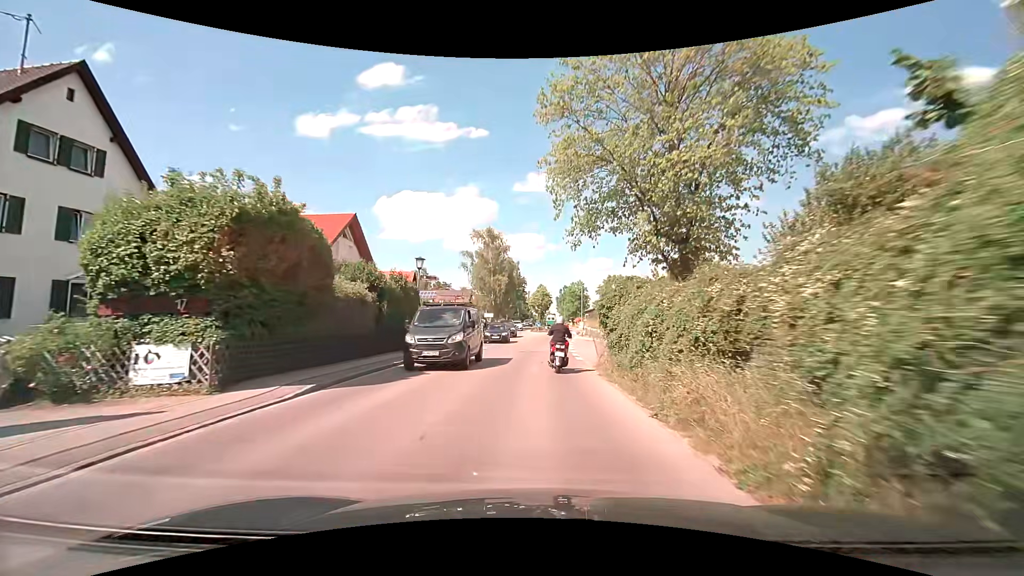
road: secondary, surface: asphalt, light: Day
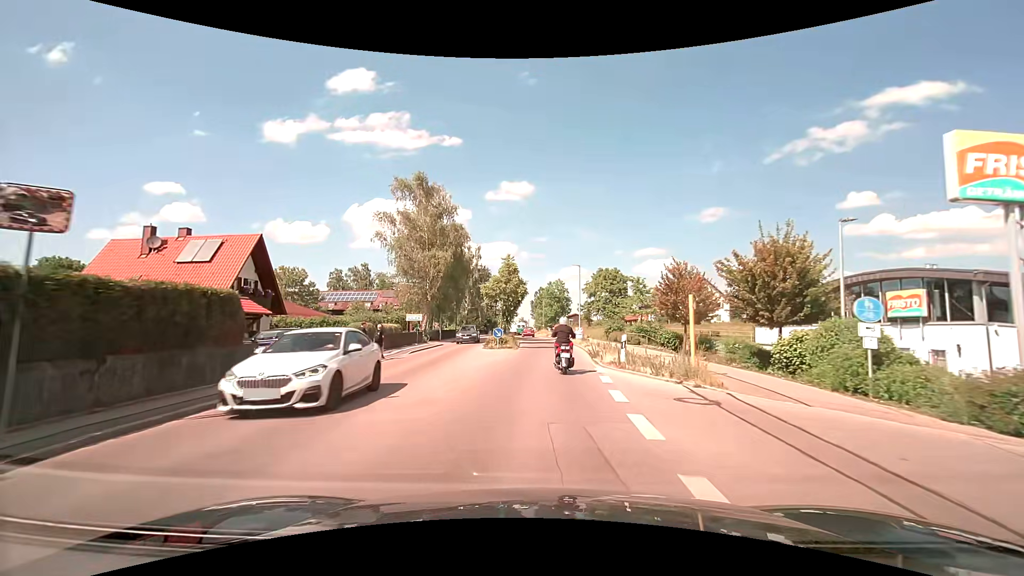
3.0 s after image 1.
(+0.9, +32.2) m; +3°
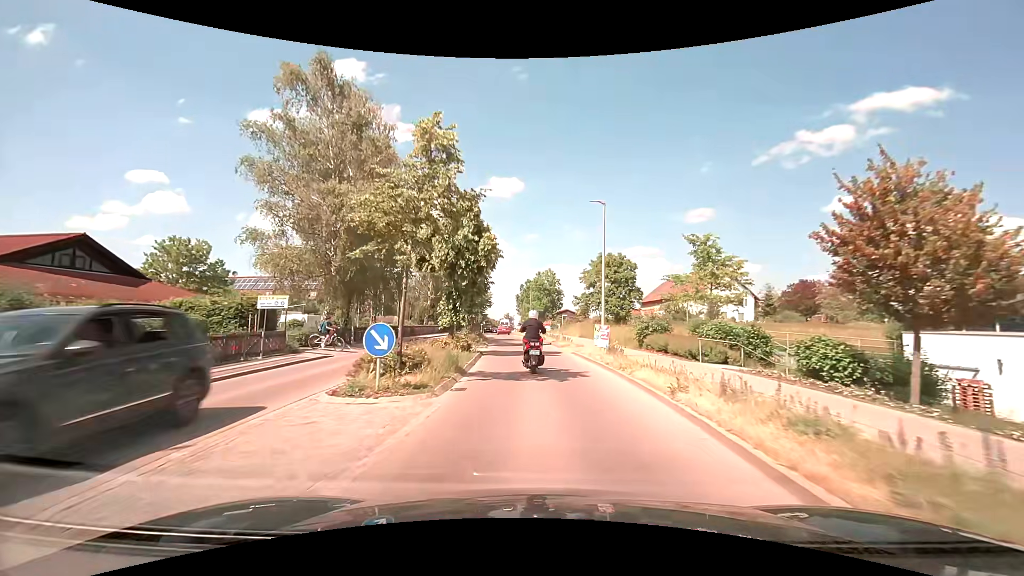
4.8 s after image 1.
(+0.2, +20.3) m; +1°
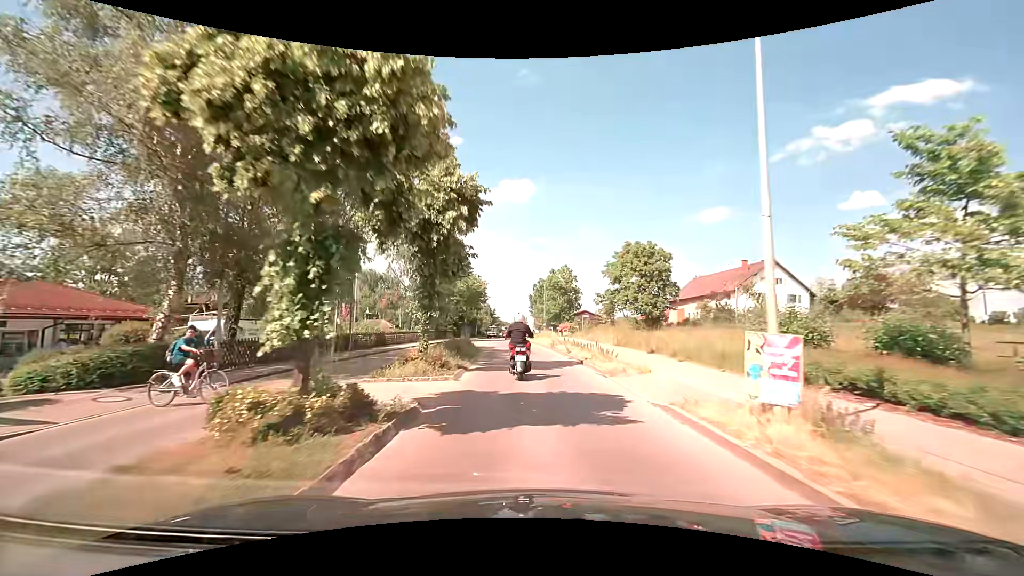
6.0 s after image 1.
(-0.1, +13.3) m; -2°
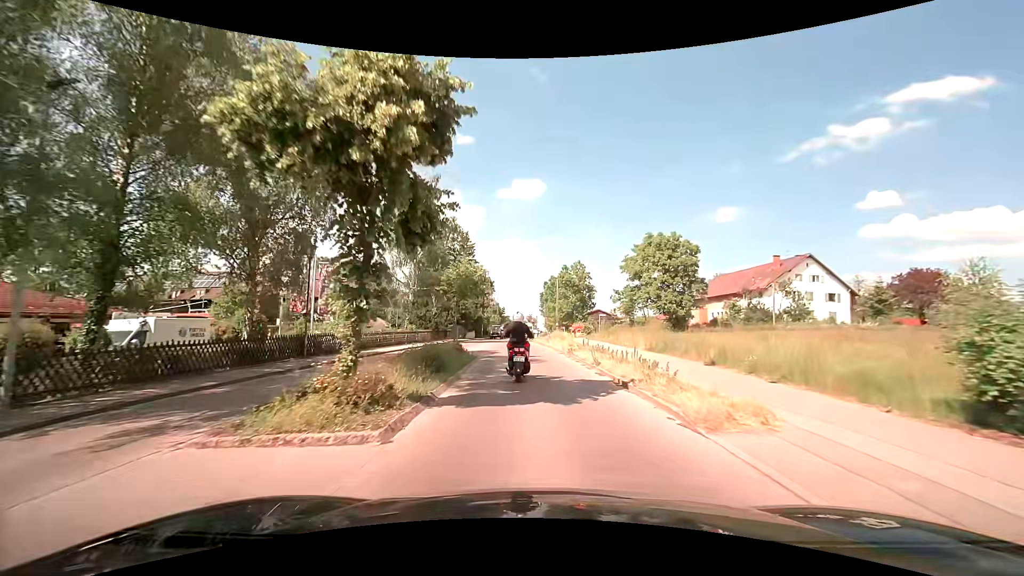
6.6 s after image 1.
(0.0, +6.6) m; -1°
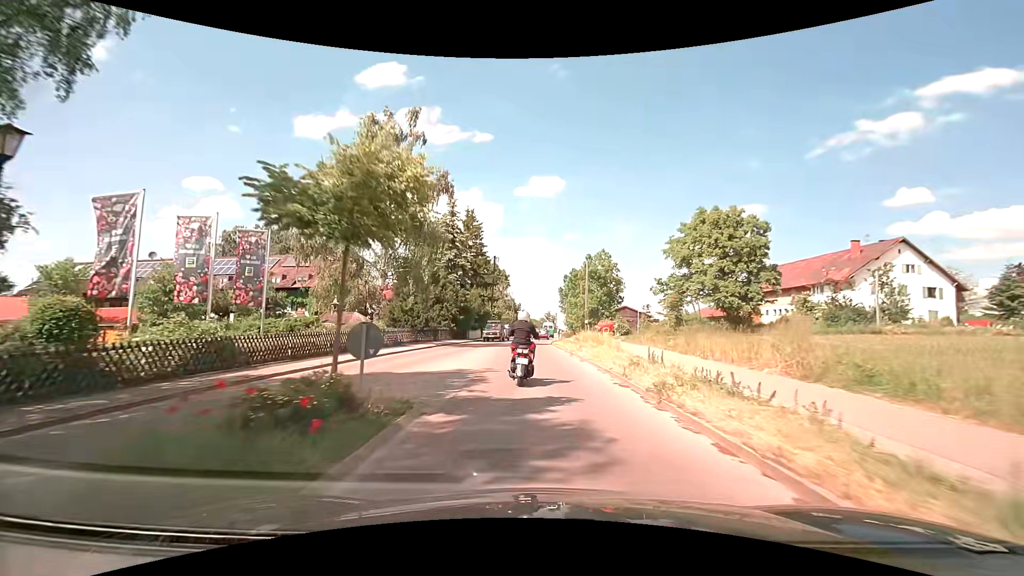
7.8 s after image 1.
(-0.3, +13.4) m; -2°
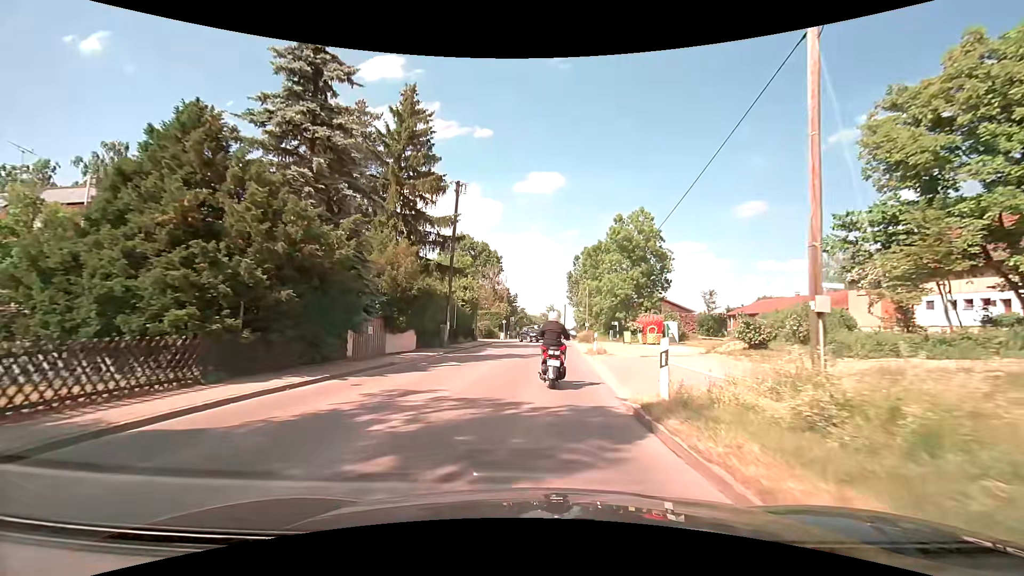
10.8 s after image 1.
(-0.4, +31.1) m; 0°
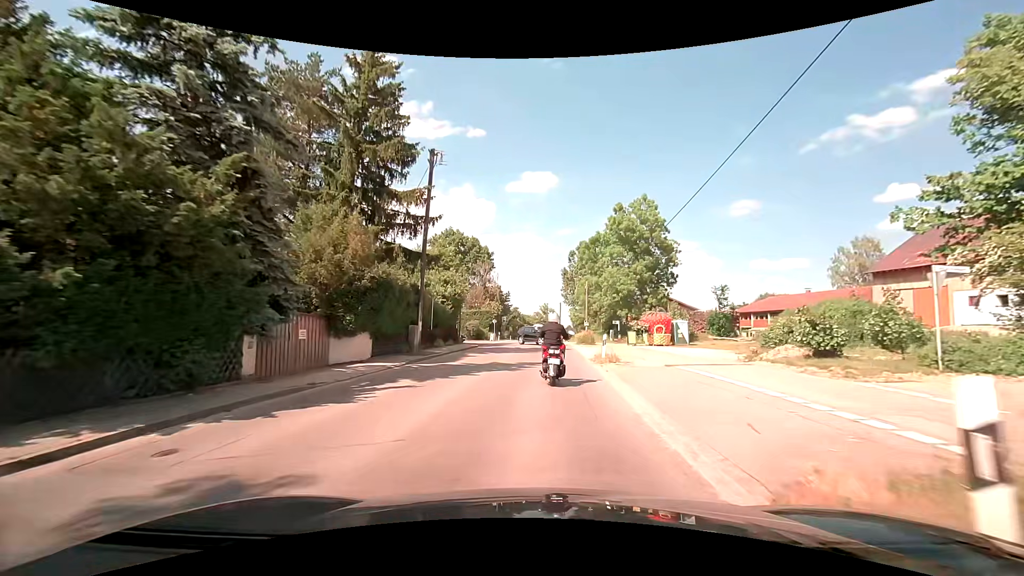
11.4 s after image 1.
(0.0, +5.7) m; +1°
(0, +10) (0, +20) (+1, +30) (+1, +40) (+1, +50) (+1, +60) (+1, +70) (+1, +80) (0, +90) (0, +100) m
